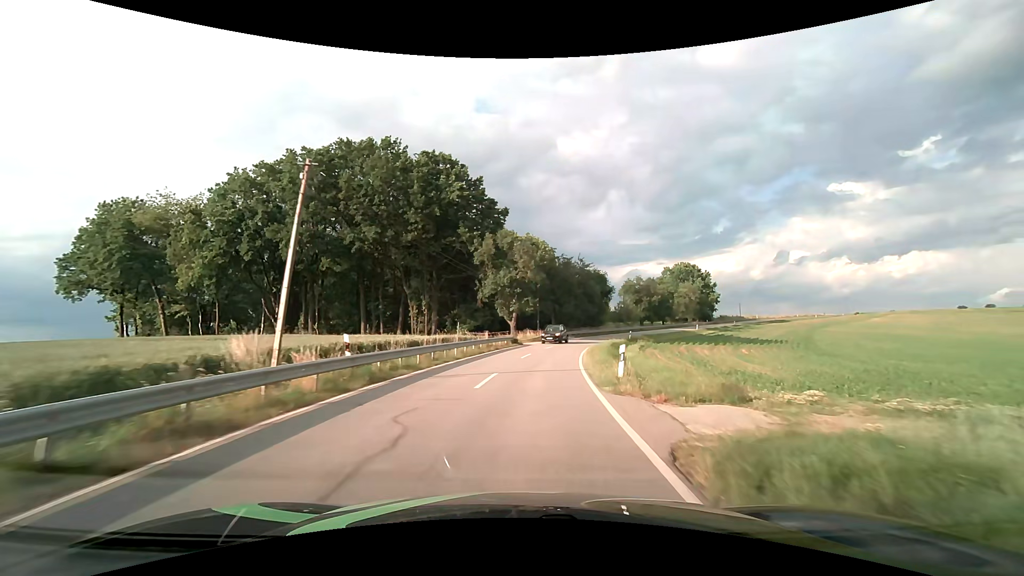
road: tertiary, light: Day
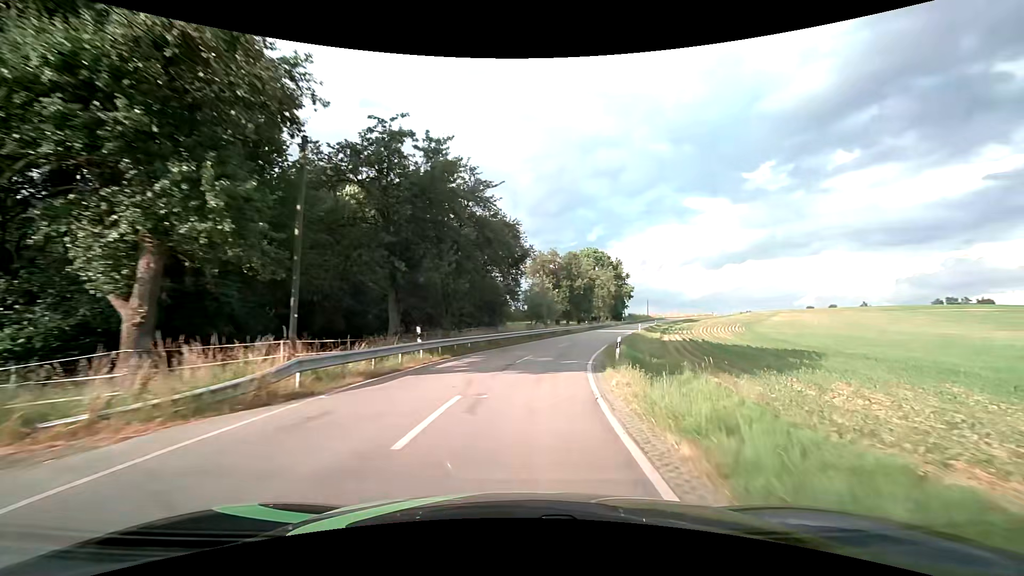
(+4.4, +41.1) m; +14°
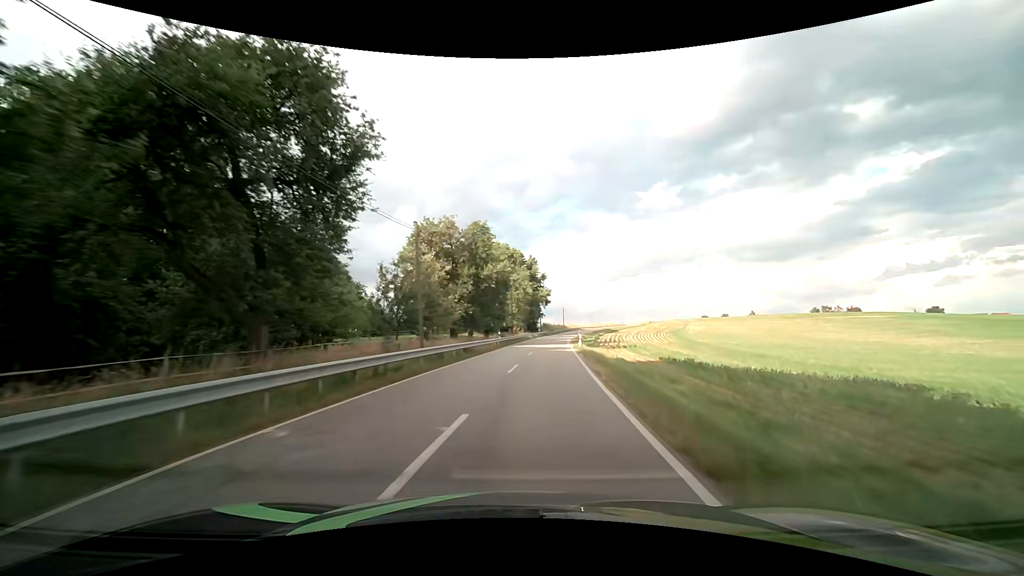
(+2.4, +25.3) m; +11°
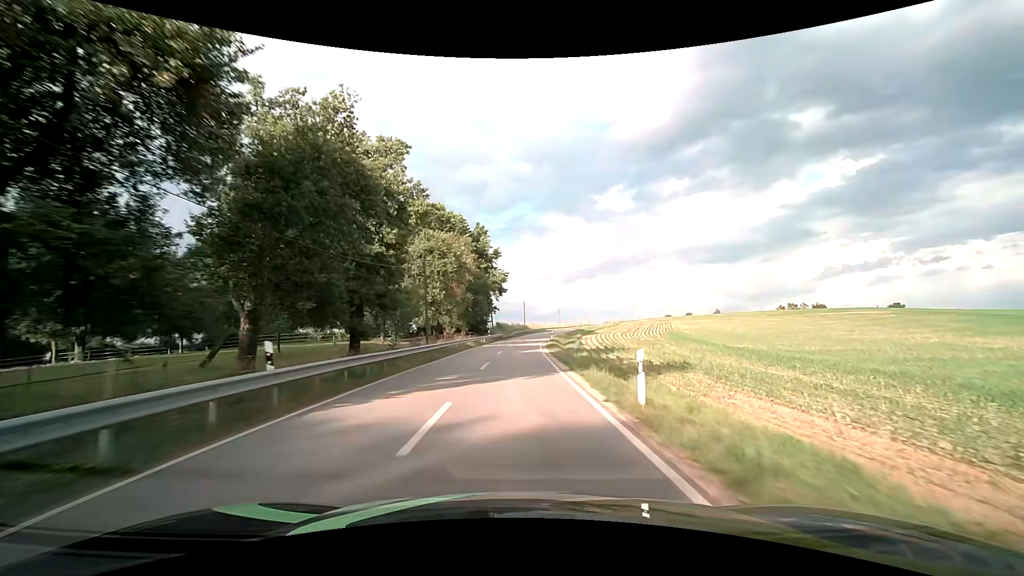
(+2.6, +34.7) m; +6°
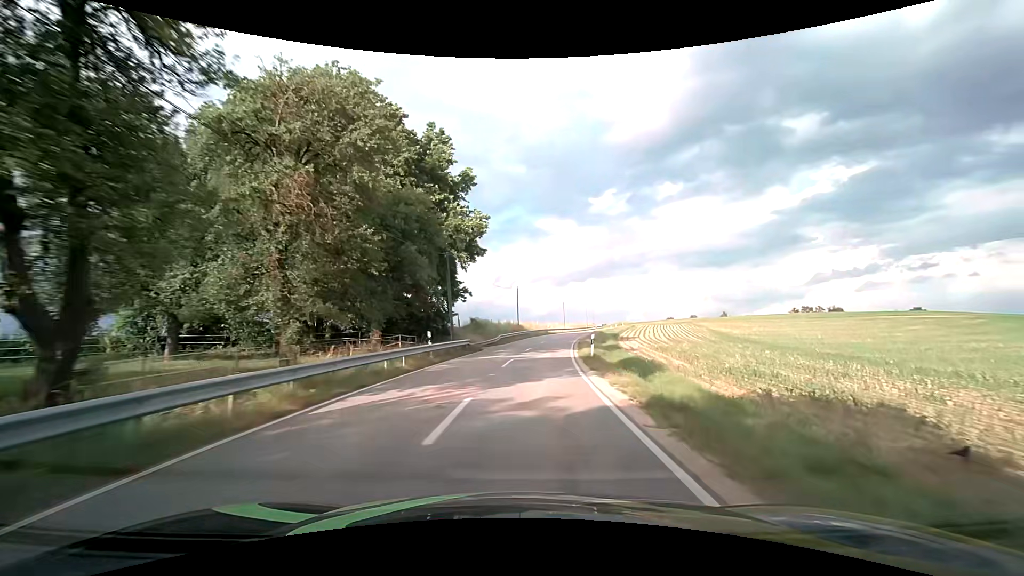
(+0.2, +35.9) m; +1°
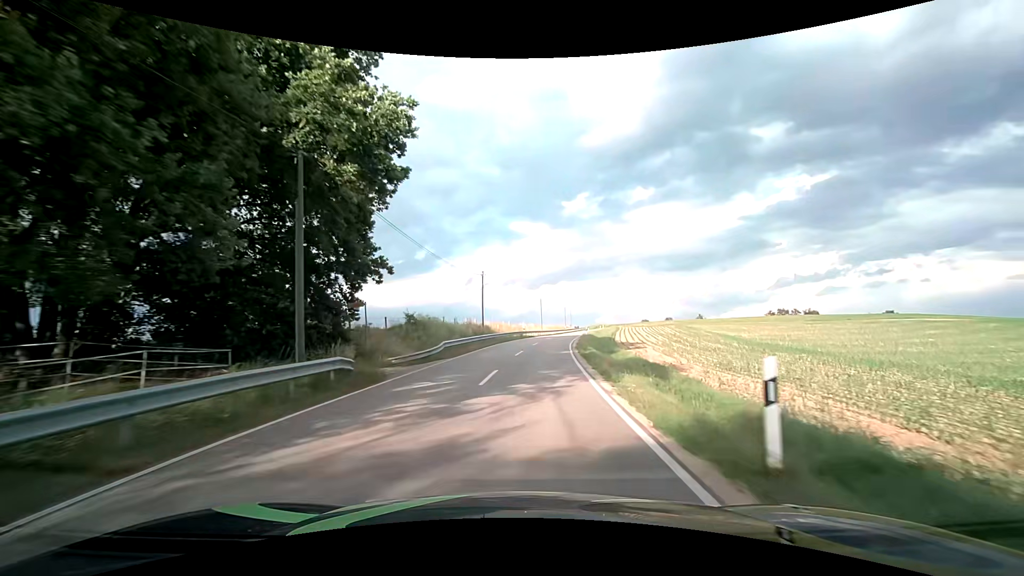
(+0.5, +18.0) m; +3°
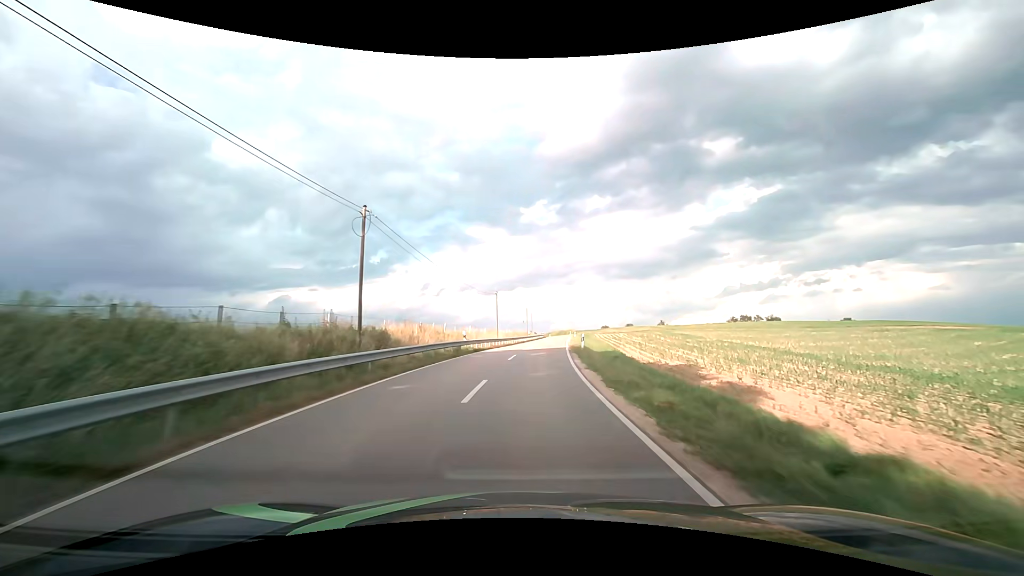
(+1.1, +26.5) m; +5°
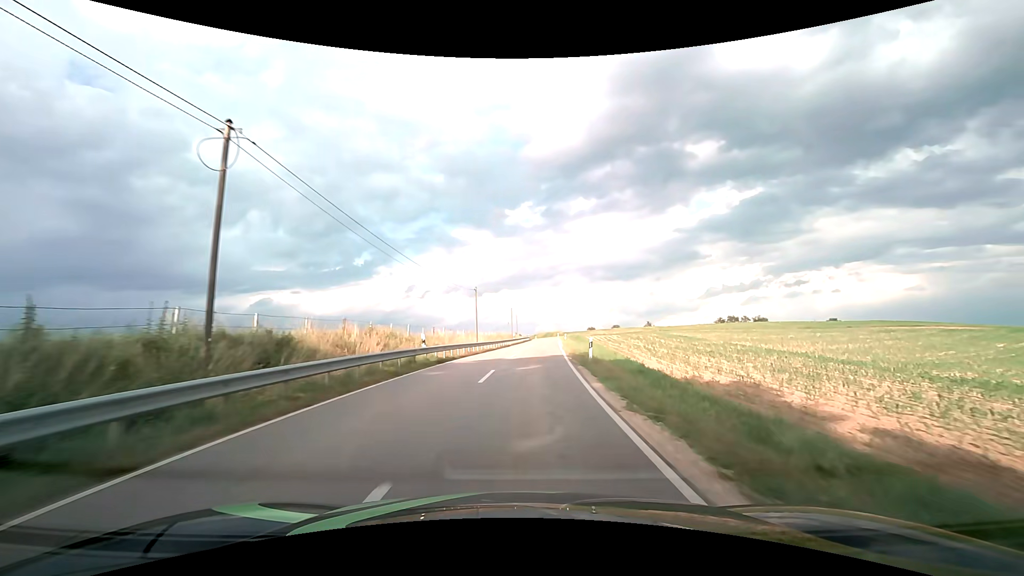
(+0.1, +8.7) m; +2°
(0, +10) (+1, +20) (+1, +30) (+2, +40) (+3, +50) (+3, +60) (+4, +70) (+5, +80) (+6, +90) (+6, +100) m
